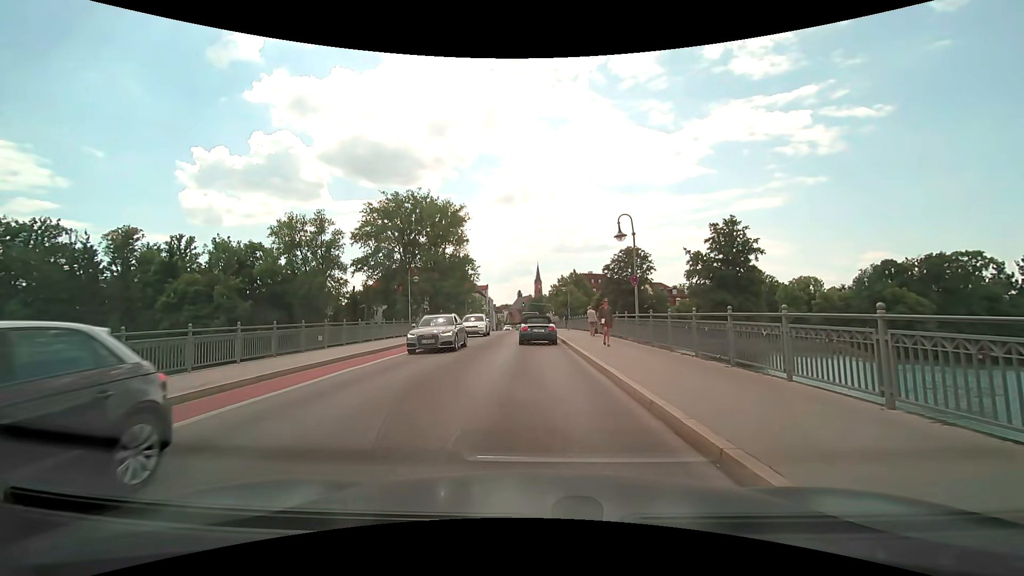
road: secondary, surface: asphalt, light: Day
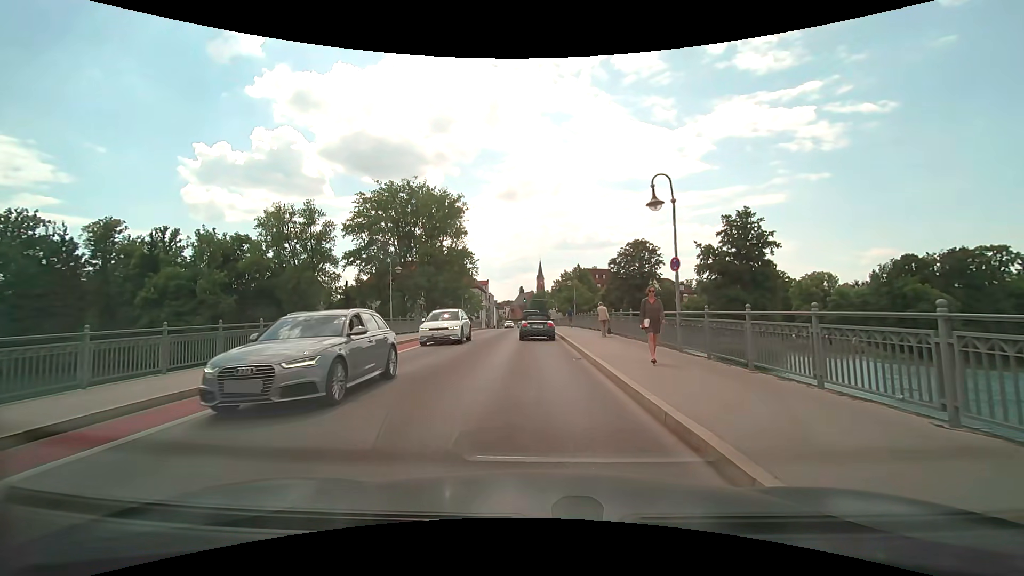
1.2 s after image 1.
(+0.1, +5.5) m; +1°
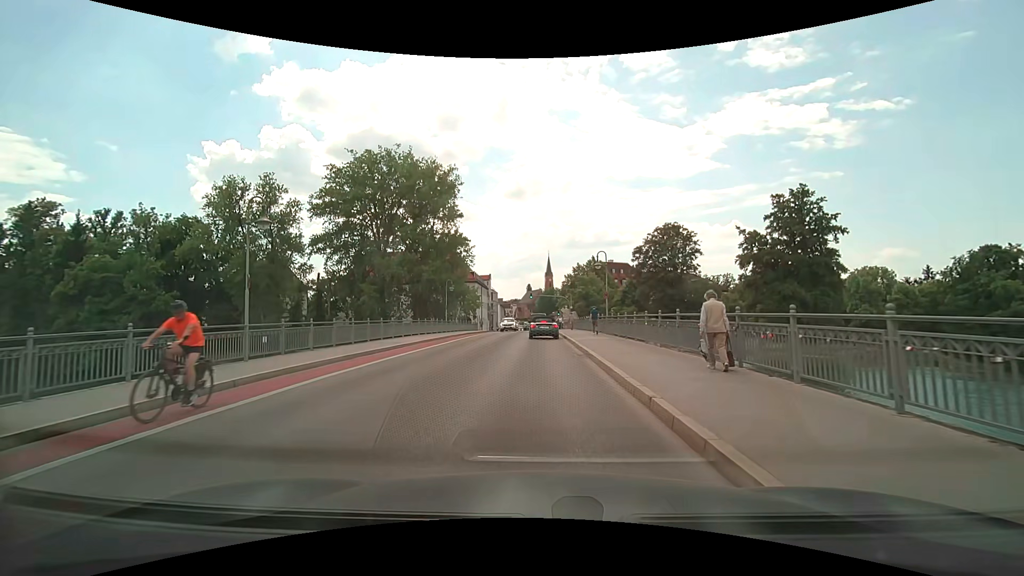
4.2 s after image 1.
(-0.1, +17.4) m; -1°
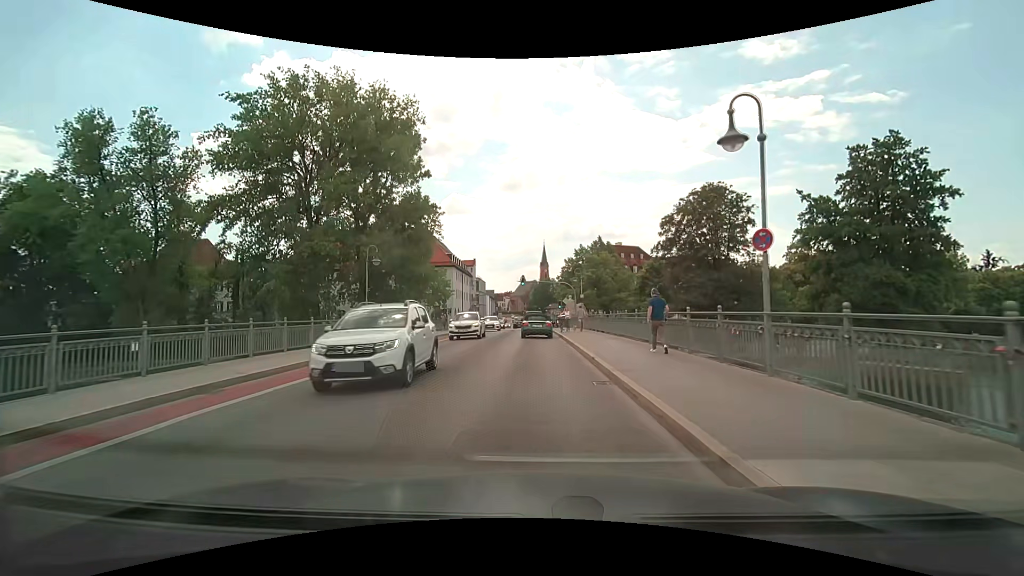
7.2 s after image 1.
(+0.1, +22.0) m; +1°
(0, +10) (0, +20) (0, +30) (0, +40) (0, +50) (0, +60) (0, +70) (0, +80) (0, +90) (0, +100) m
